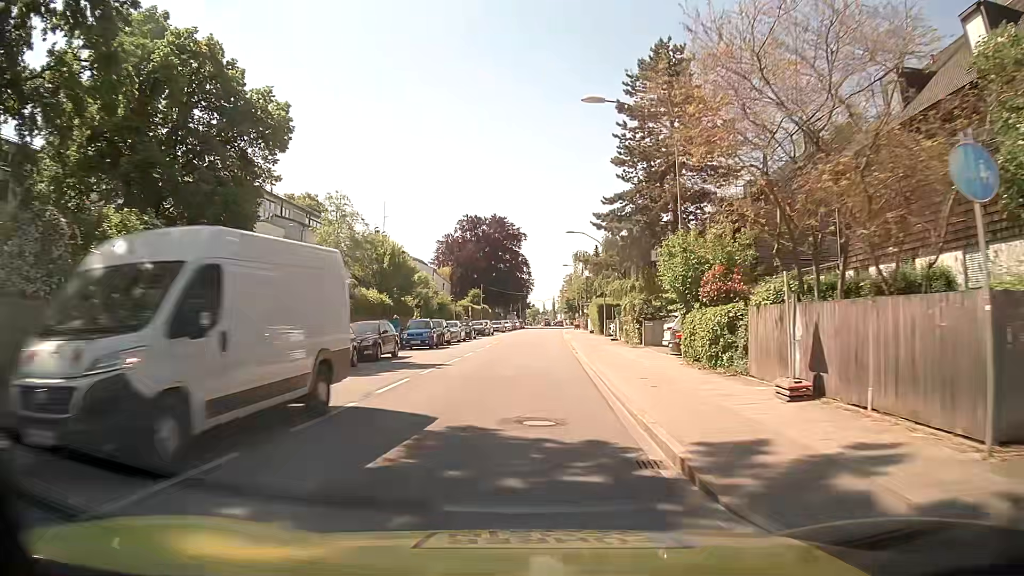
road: secondary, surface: asphalt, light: Day
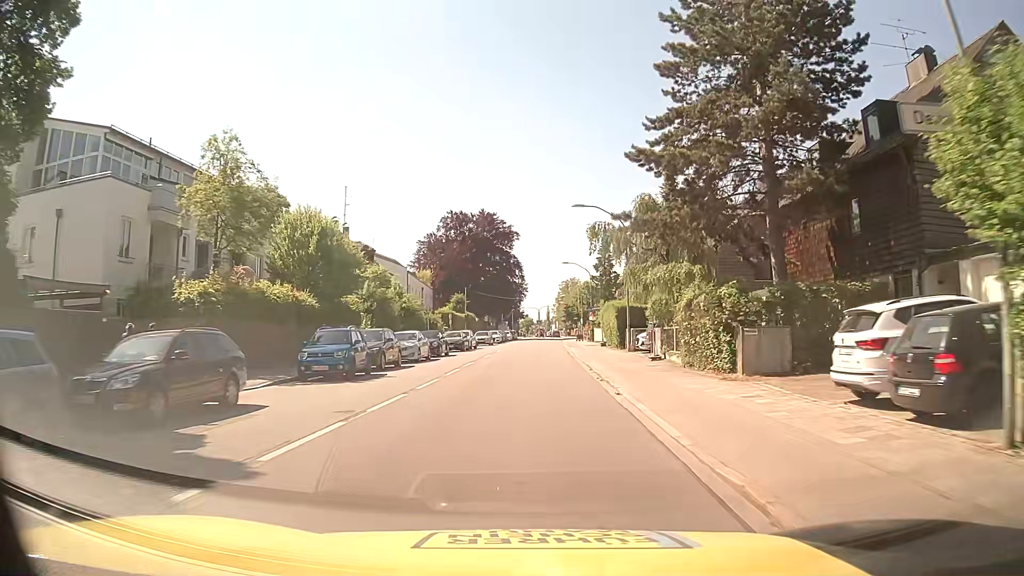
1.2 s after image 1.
(0.0, +15.1) m; +1°
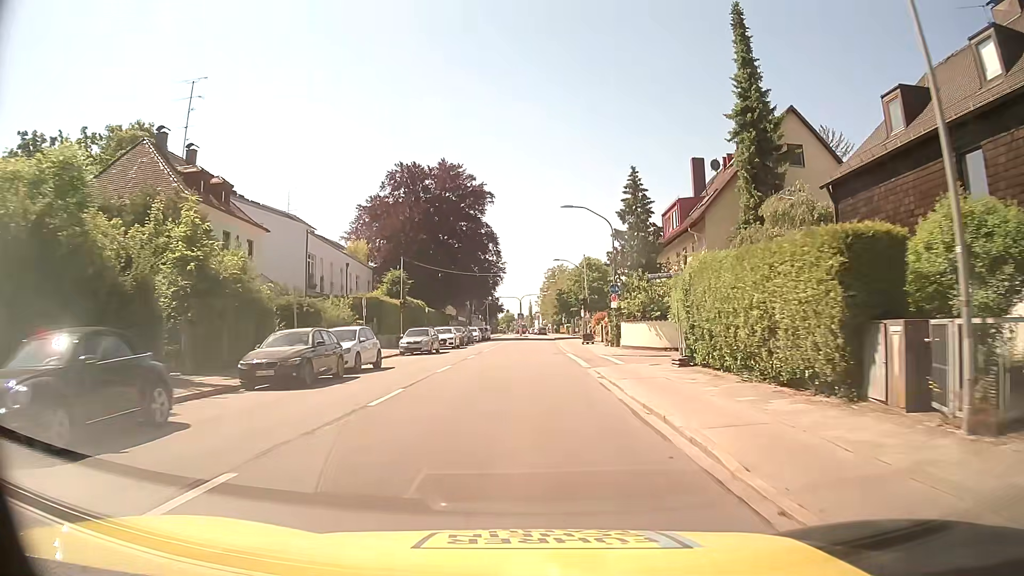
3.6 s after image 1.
(+0.1, +30.4) m; 0°
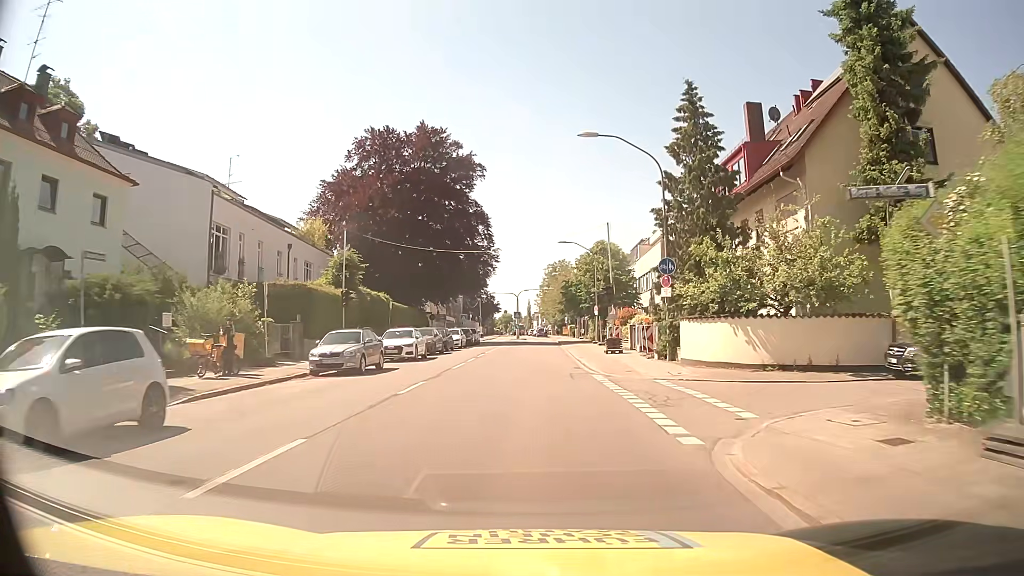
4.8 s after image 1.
(+0.2, +15.0) m; +1°
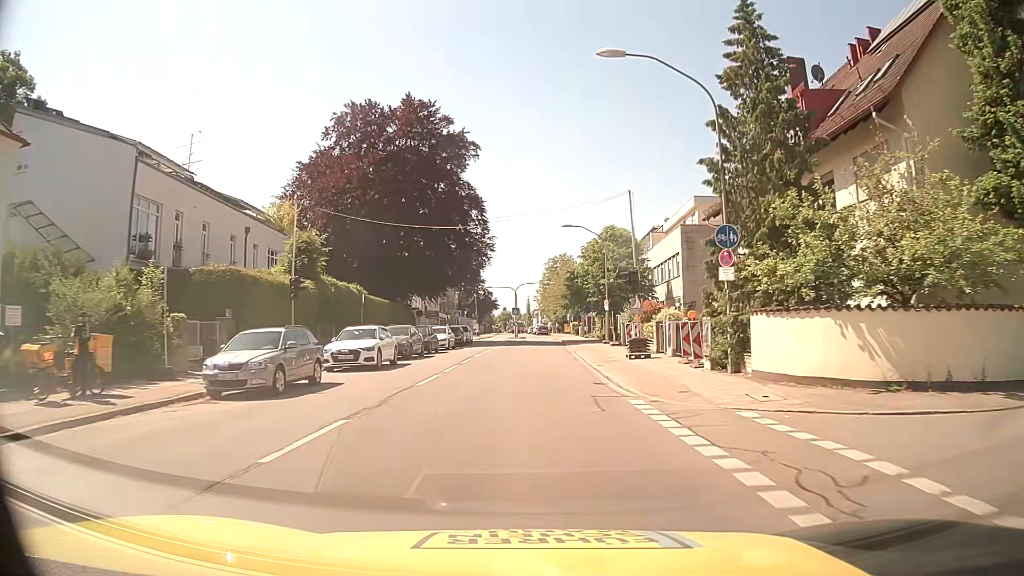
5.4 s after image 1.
(0.0, +7.4) m; 0°
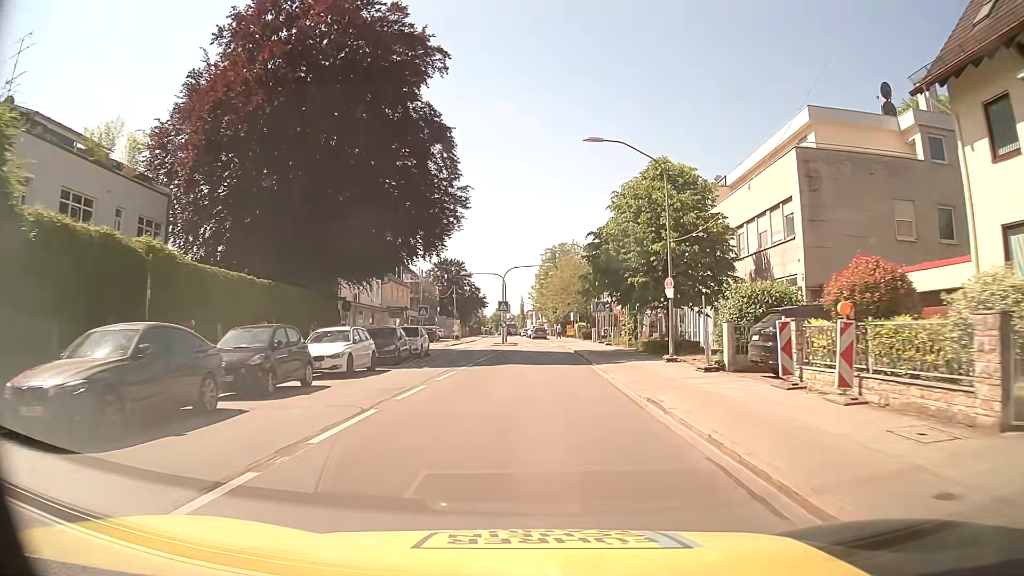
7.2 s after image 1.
(+0.1, +21.8) m; +1°
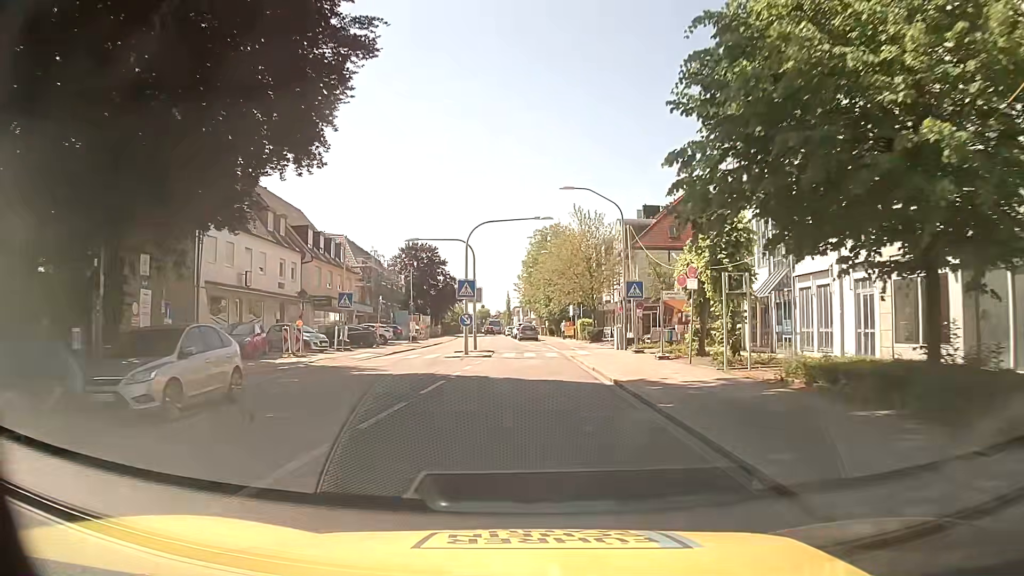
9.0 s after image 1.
(+0.2, +21.4) m; +1°
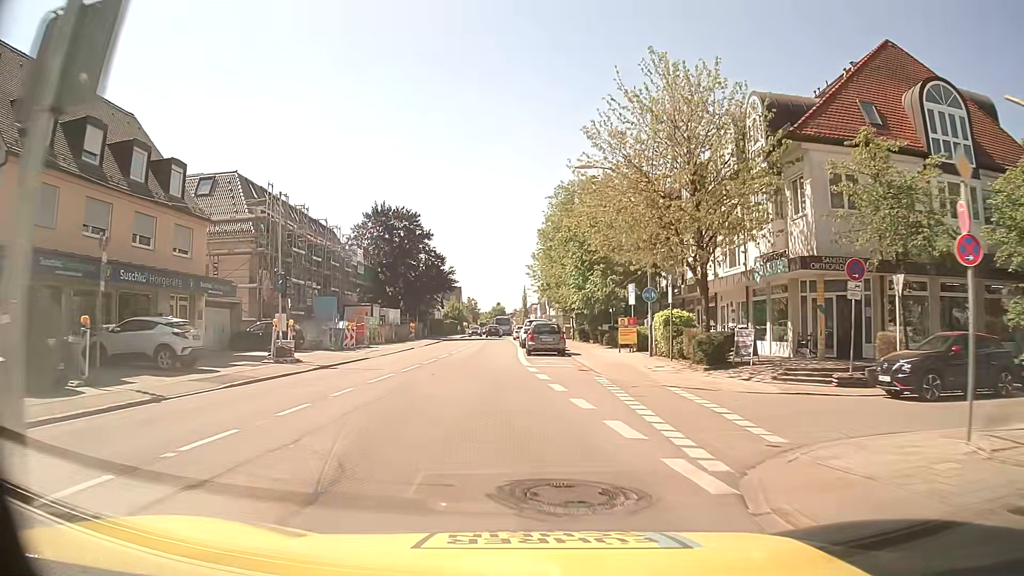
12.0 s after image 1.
(+0.2, +32.2) m; -1°
(0, +10) (-1, +20) (-2, +30) (-3, +40) (-3, +50) (-3, +60) (-4, +70) (-4, +80) (-5, +90) (-5, +100) m
